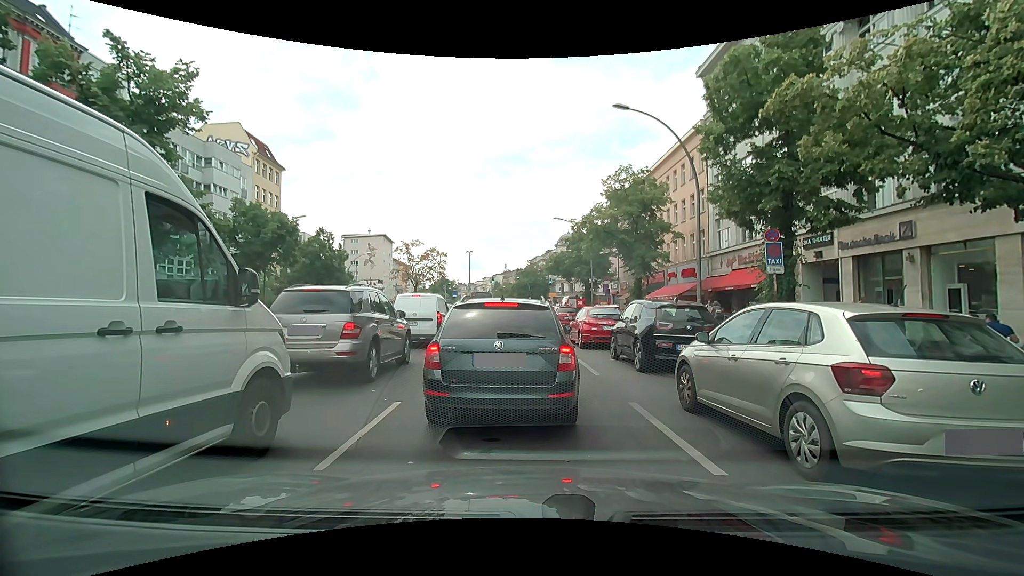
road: primary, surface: asphalt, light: Day
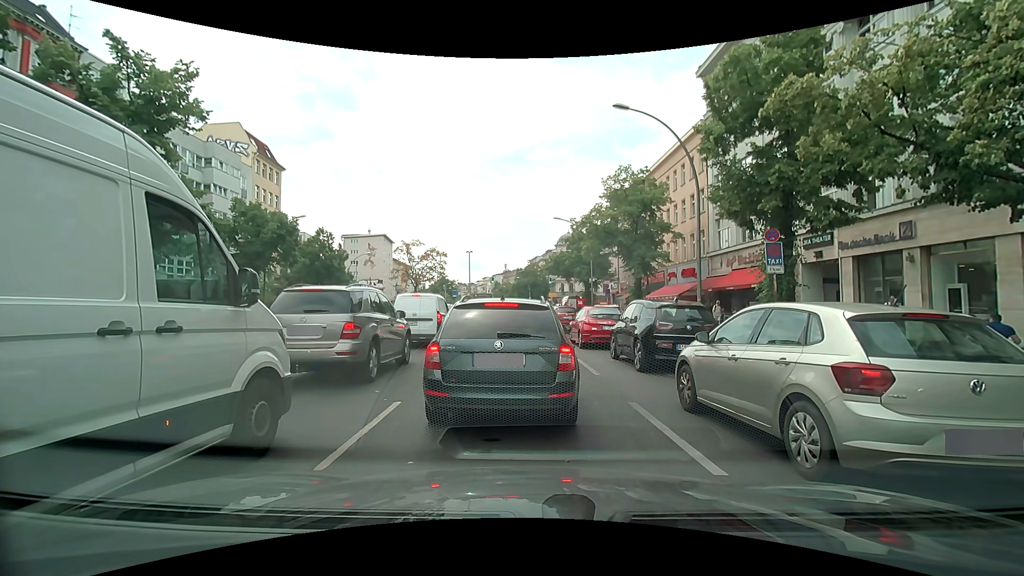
(0.0, 0.0) m; 0°
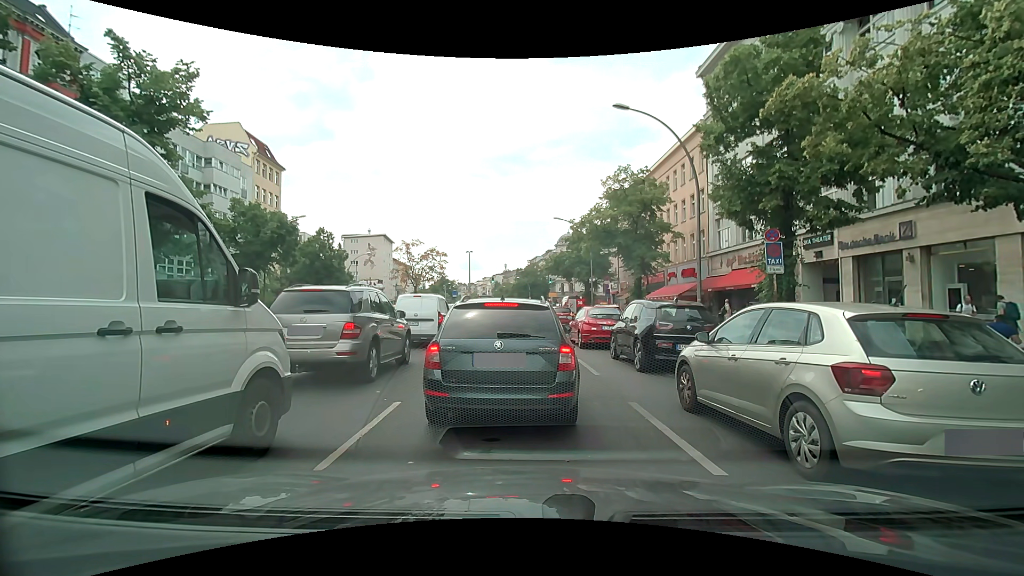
(0.0, 0.0) m; 0°
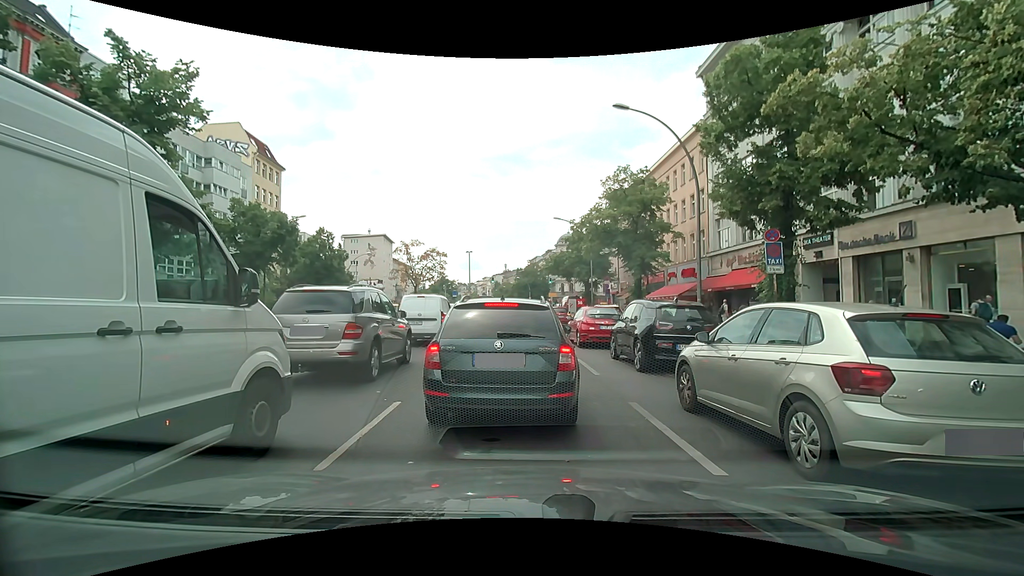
(0.0, 0.0) m; 0°
